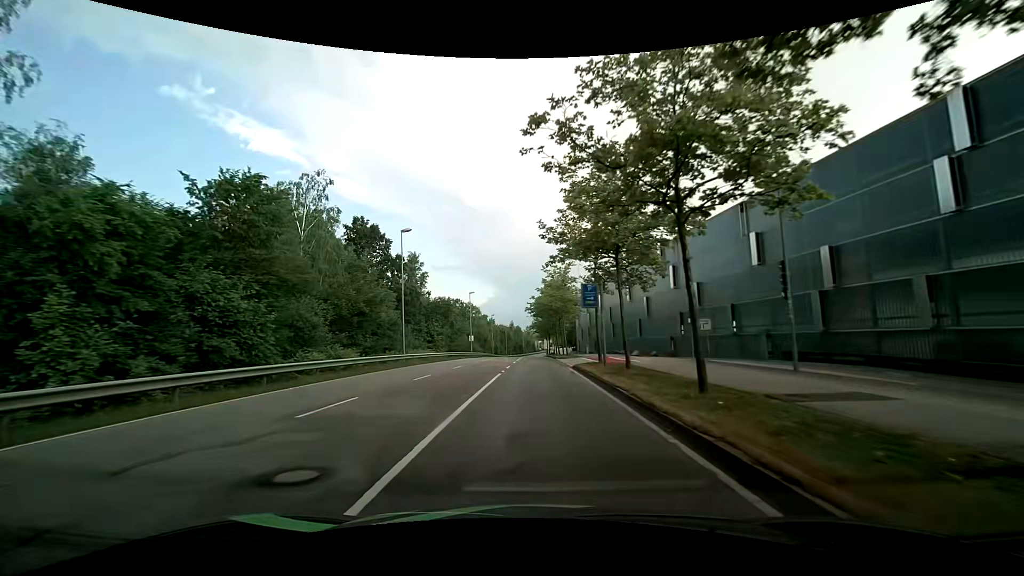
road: secondary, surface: asphalt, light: Day
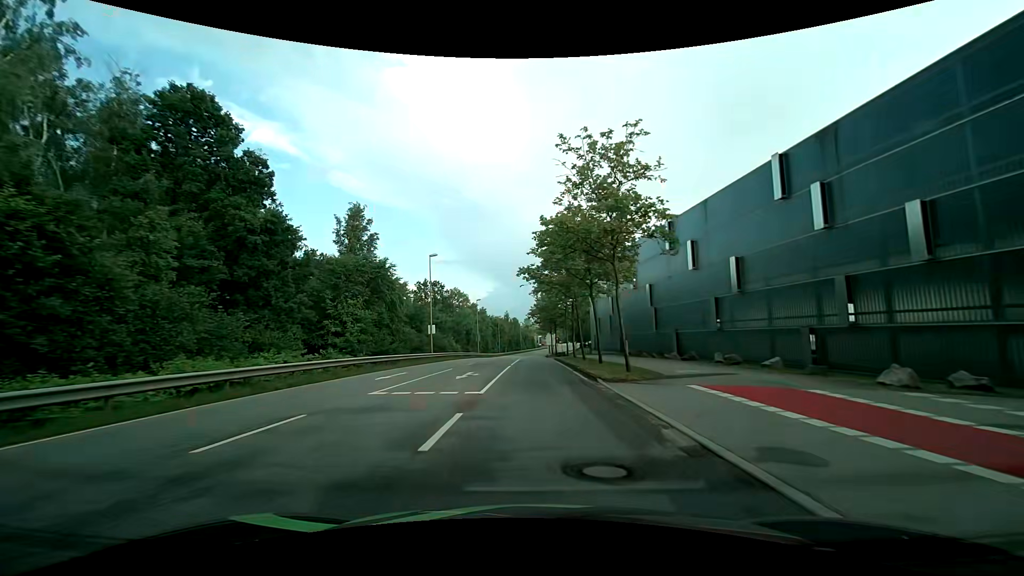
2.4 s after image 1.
(0.0, +30.1) m; 0°
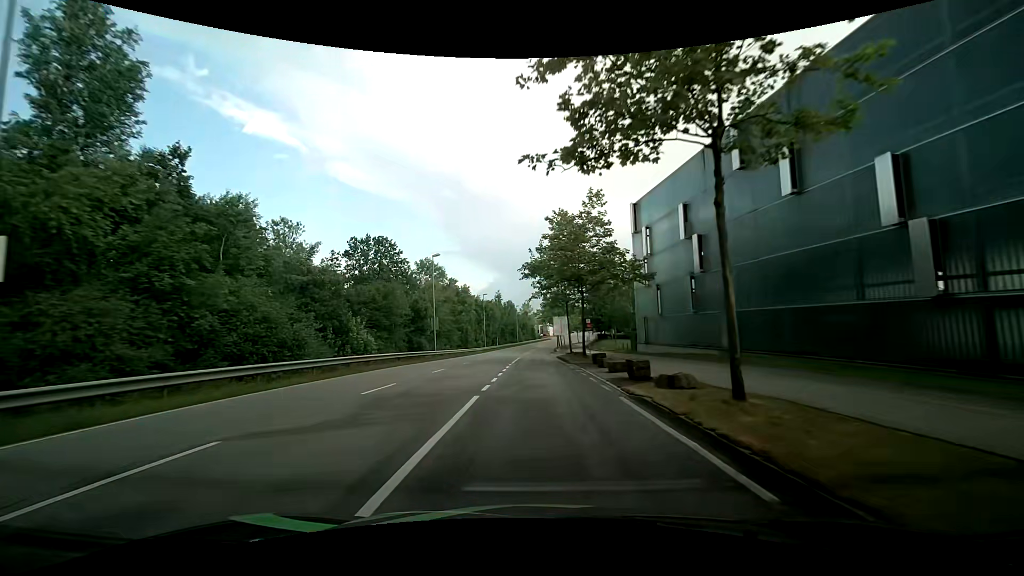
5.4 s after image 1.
(+0.1, +38.8) m; 0°
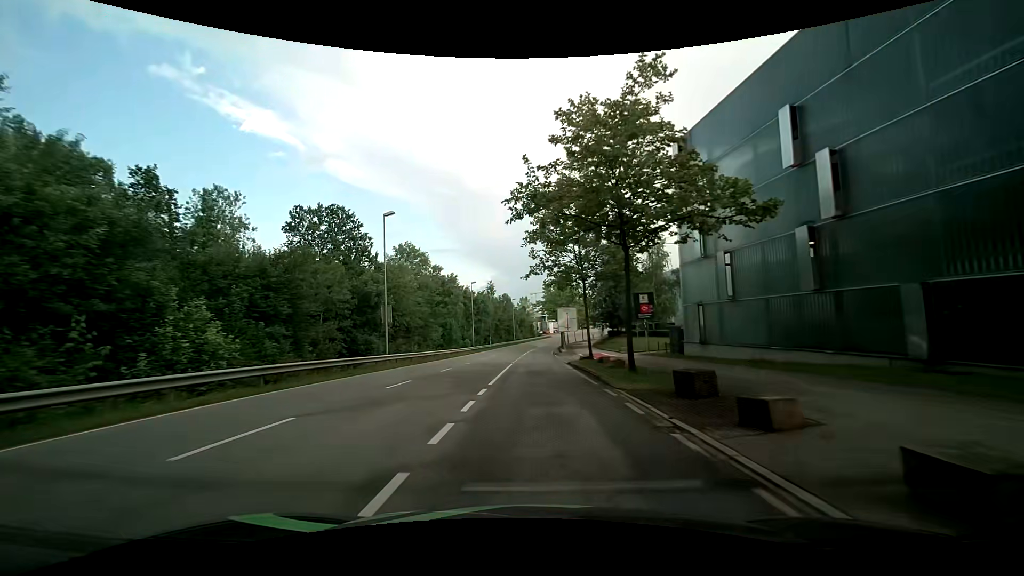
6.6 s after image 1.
(0.0, +15.8) m; 0°
(0, +10) (0, +20) (0, +30) (0, +40) (0, +50) (0, +60) (+1, +70) (+2, +80) (+3, +90) (+4, +100) m
